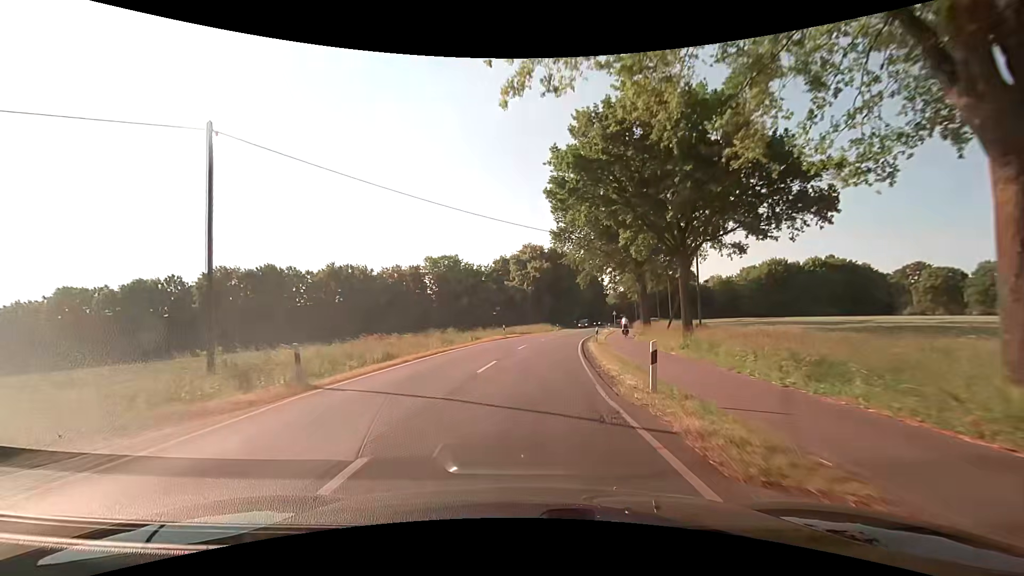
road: secondary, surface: asphalt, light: Day
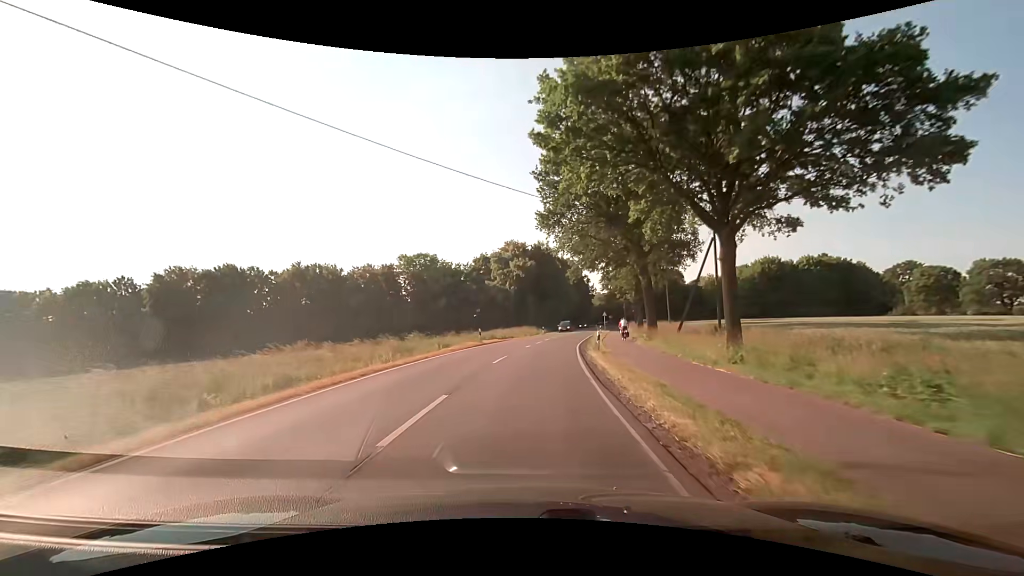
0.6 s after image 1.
(+0.1, +7.8) m; +2°
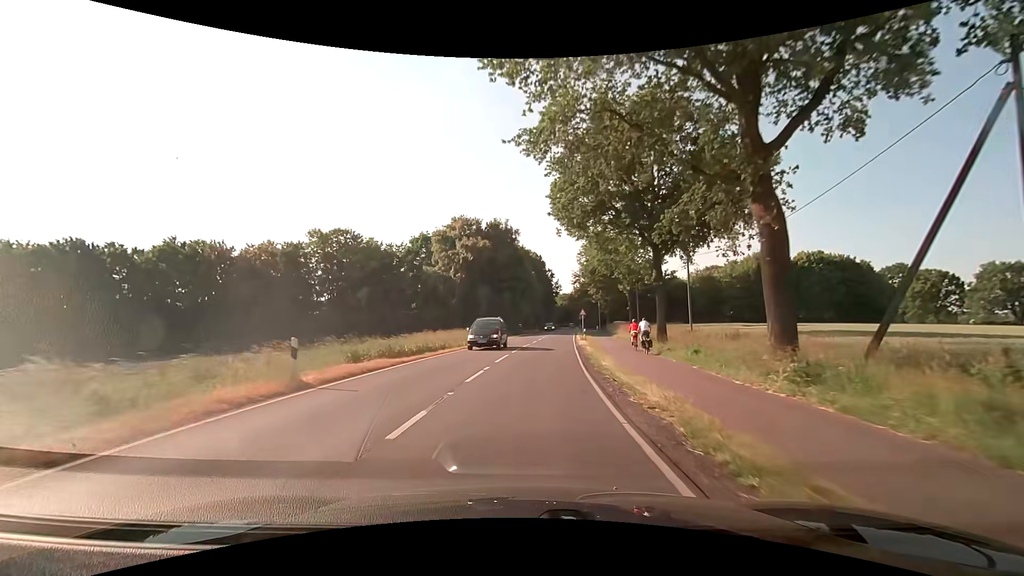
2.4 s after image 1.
(+0.9, +23.4) m; +5°
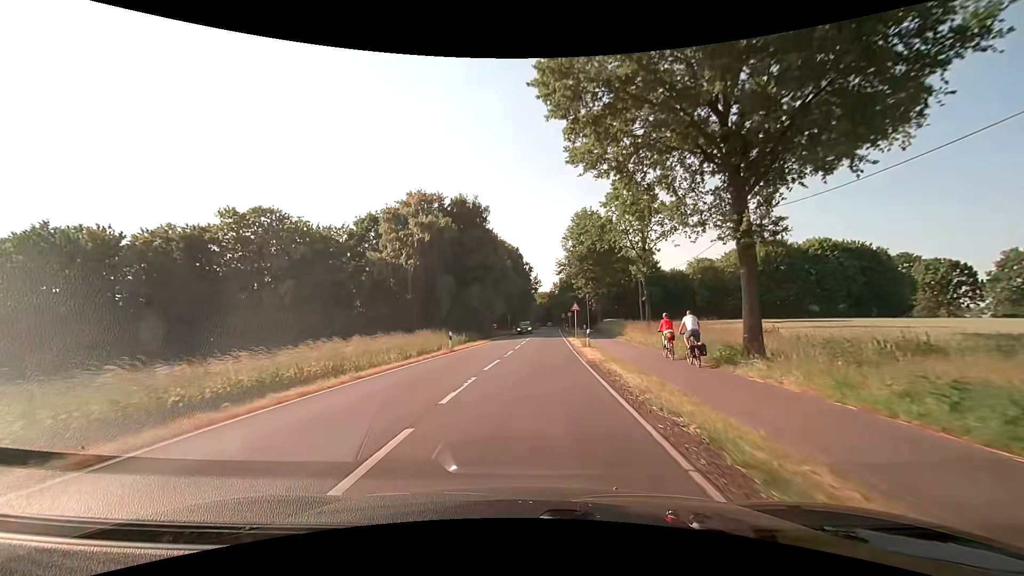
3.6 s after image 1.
(+0.3, +15.6) m; +3°
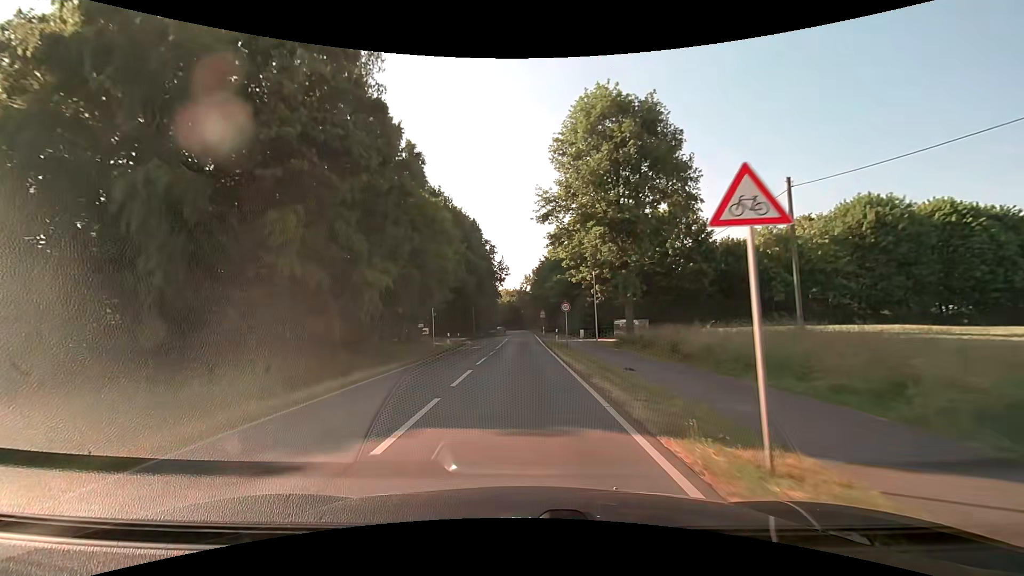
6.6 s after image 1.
(+1.5, +39.0) m; +4°
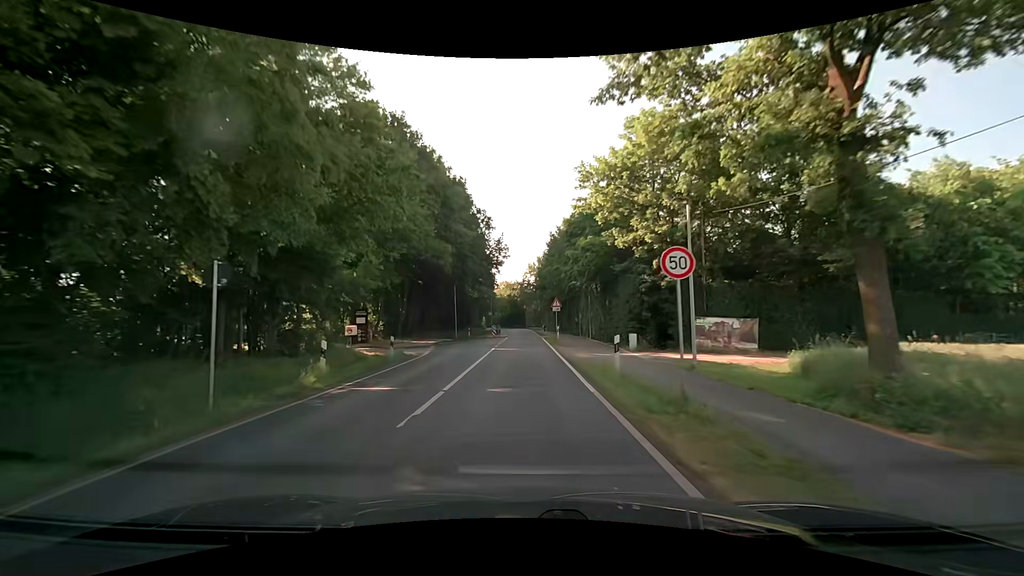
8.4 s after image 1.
(-0.1, +23.4) m; -1°
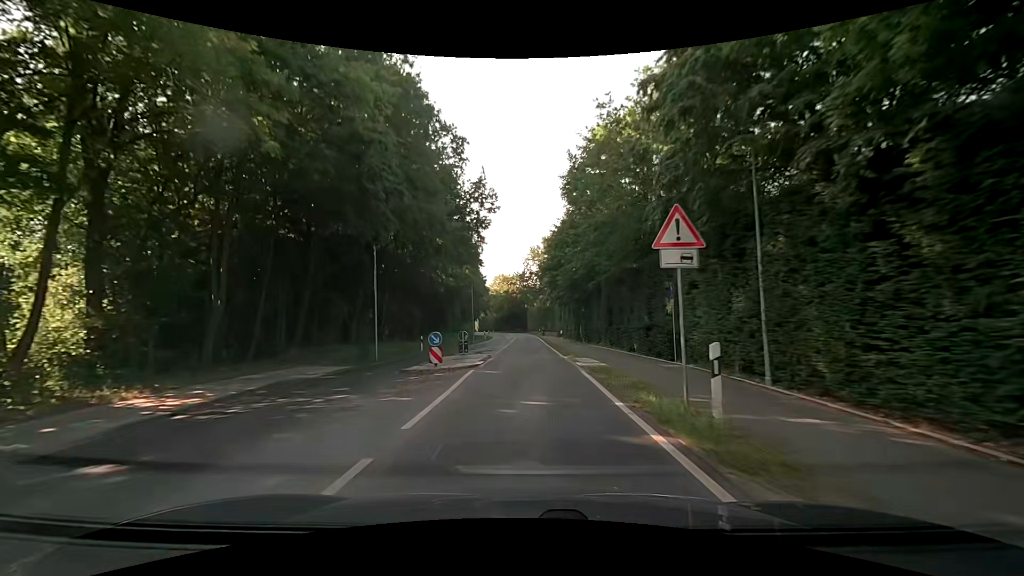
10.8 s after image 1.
(0.0, +31.2) m; 0°
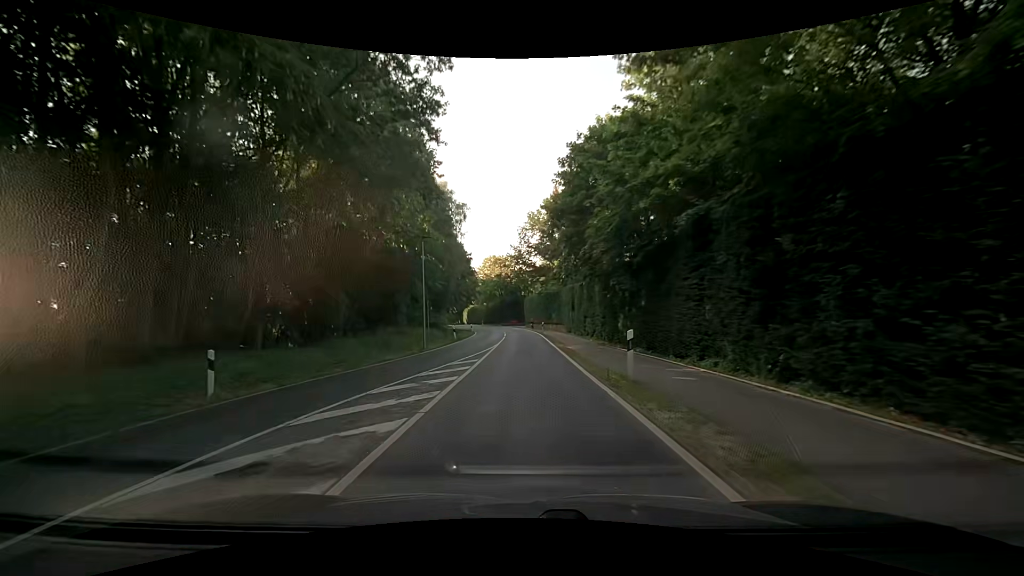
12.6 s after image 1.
(0.0, +23.4) m; -1°
(0, +10) (0, +20) (0, +30) (0, +40) (0, +50) (0, +60) (-1, +70) (-3, +80) (-5, +90) (-7, +99) m
